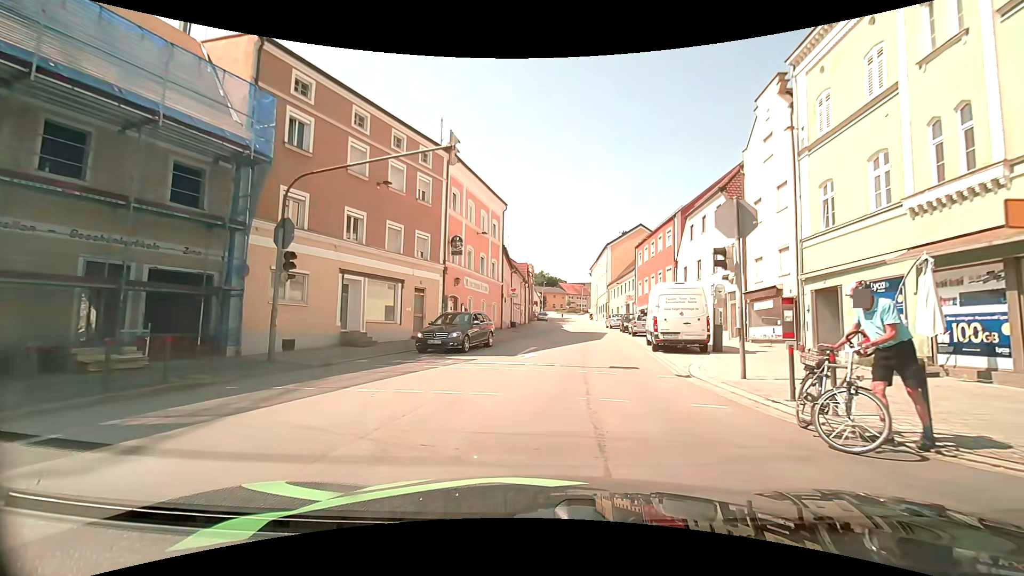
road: tertiary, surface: asphalt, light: Day
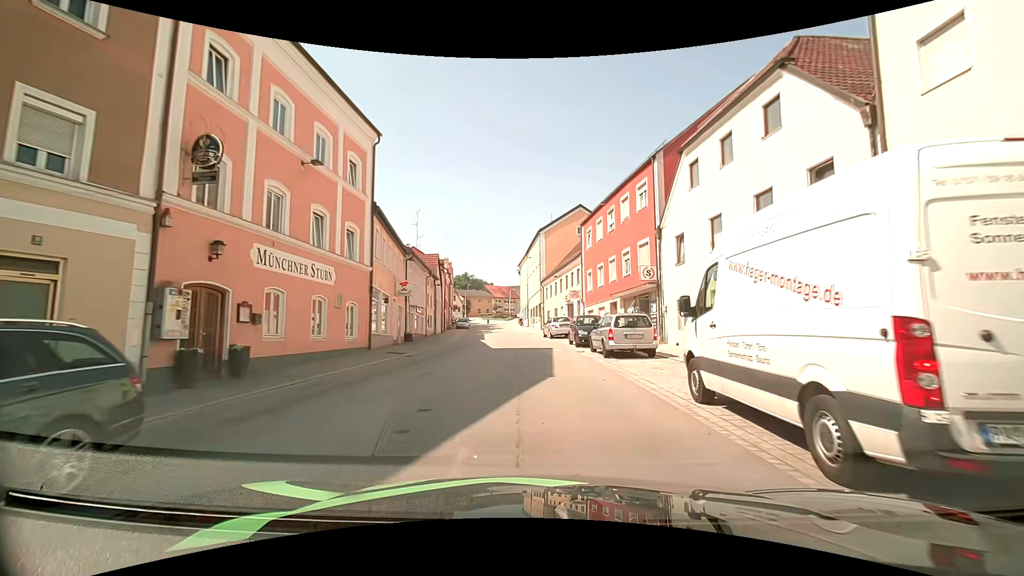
(+0.9, +15.8) m; +8°
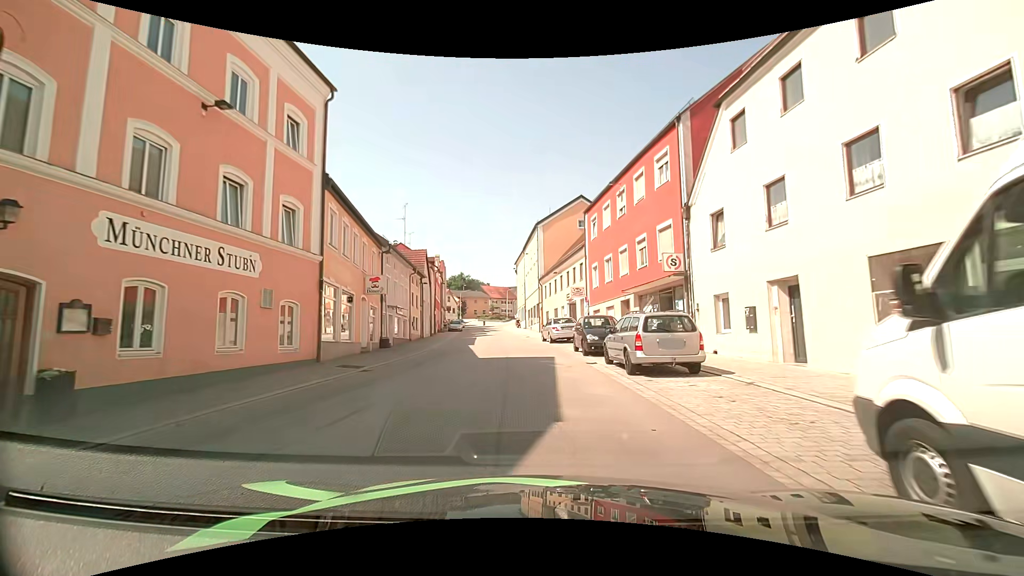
(0.0, +4.8) m; 0°
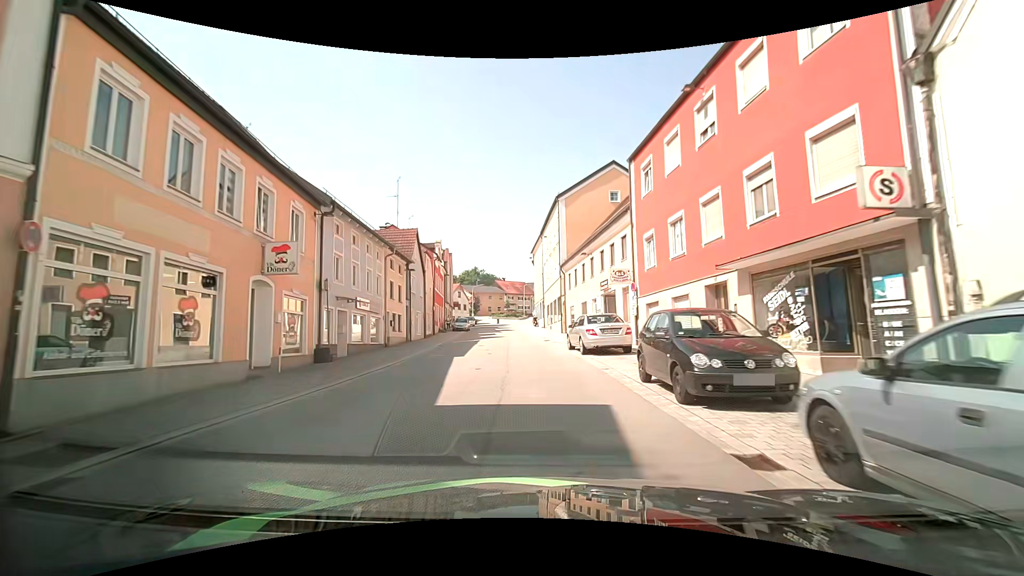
(-0.2, +10.4) m; -5°
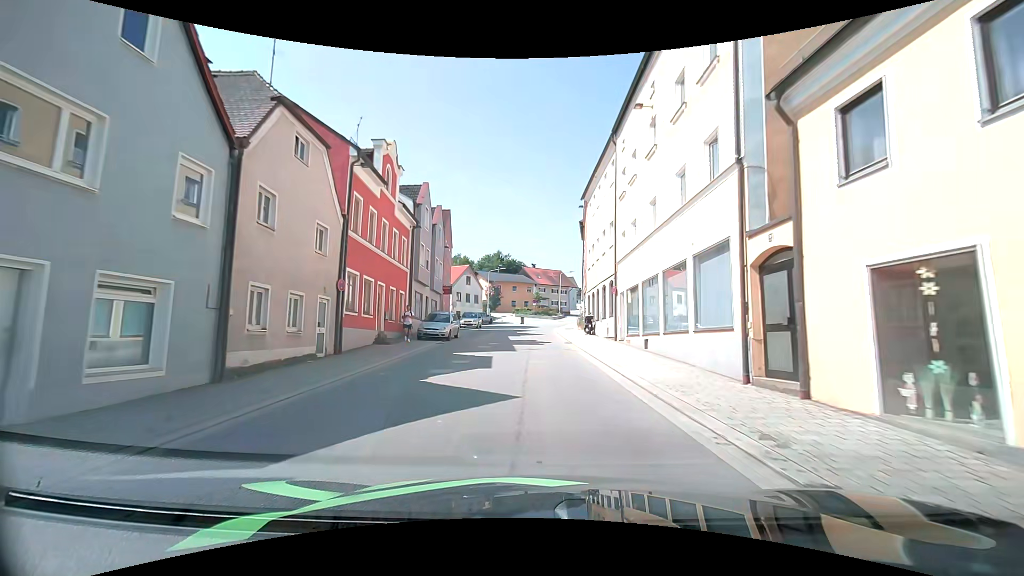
(-0.2, +29.5) m; -1°
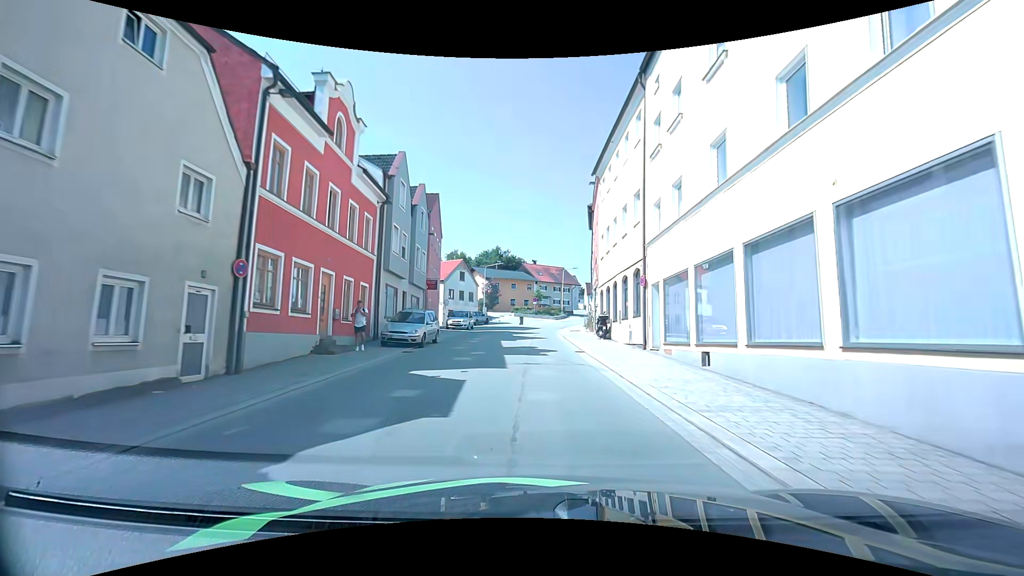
(0.0, +6.3) m; 0°
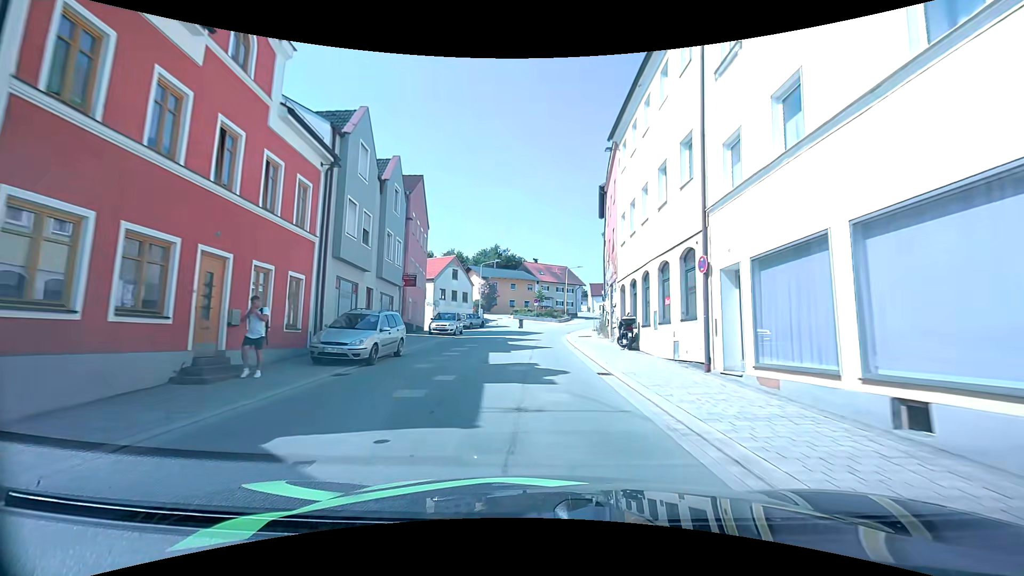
(0.0, +6.3) m; -1°
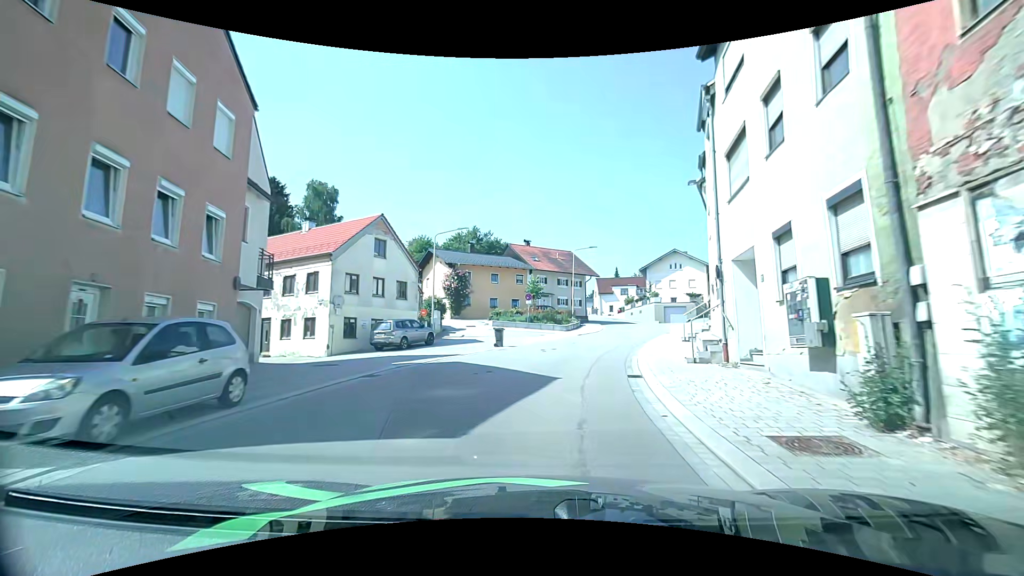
(0.0, +24.6) m; -1°
(+1, +10) (+2, +20) (+5, +29) (+9, +39) (+11, +48) (+12, +58) (+12, +68) (+11, +78) (+11, +88) (+10, +98) m
